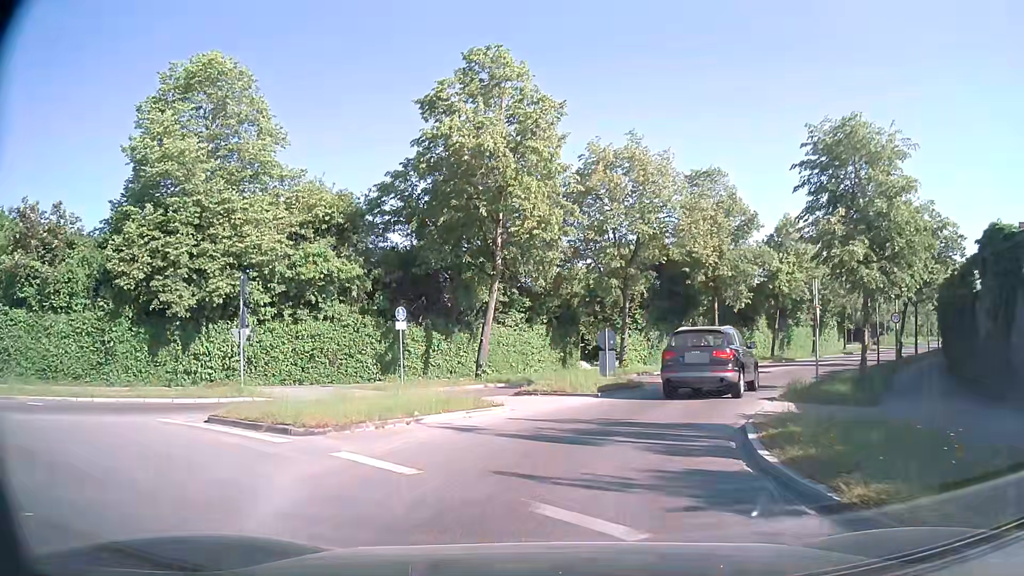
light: Day
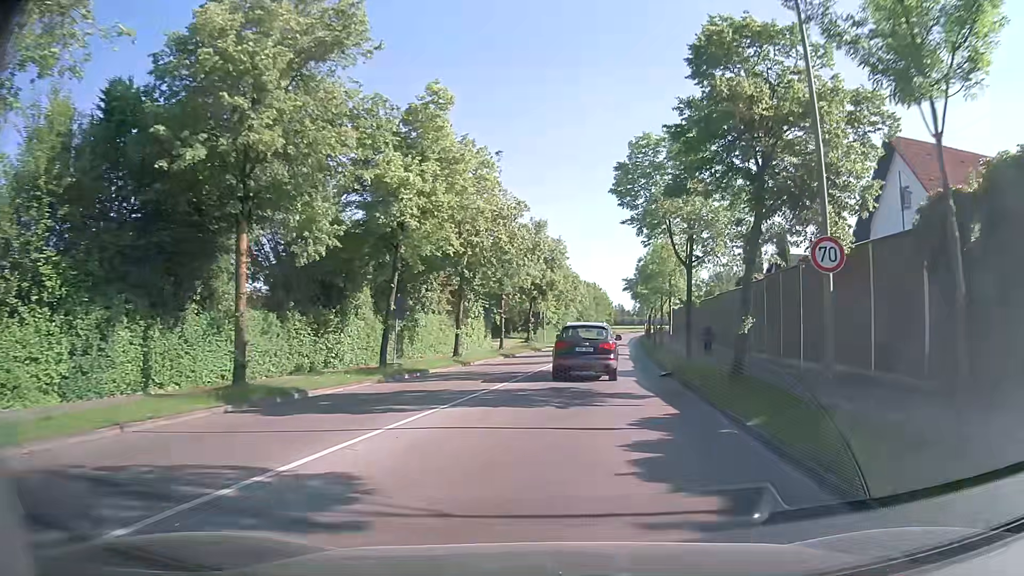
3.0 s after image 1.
(+7.3, +25.4) m; +33°
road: tertiary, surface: asphalt
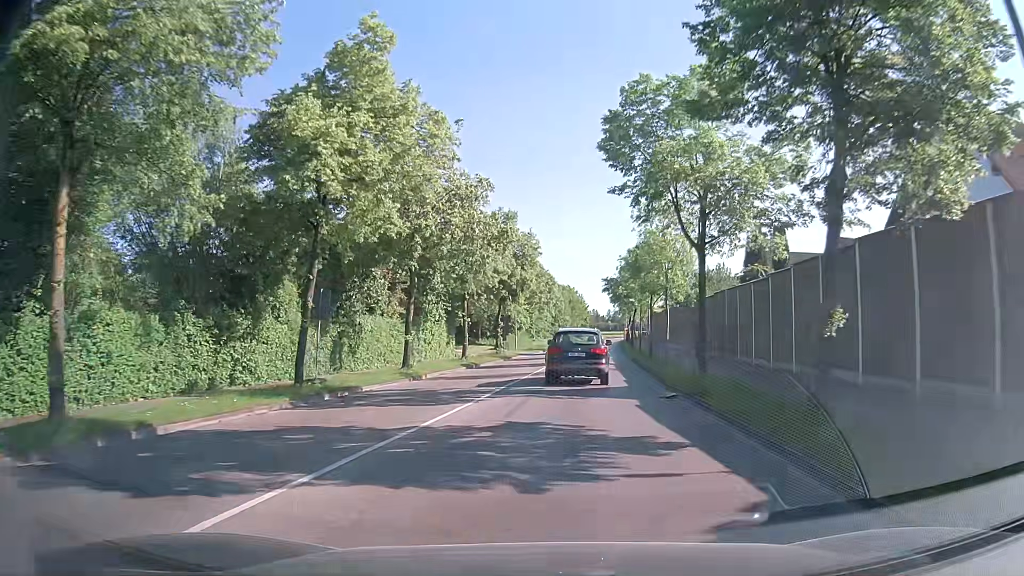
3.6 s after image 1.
(0.0, +6.5) m; +1°
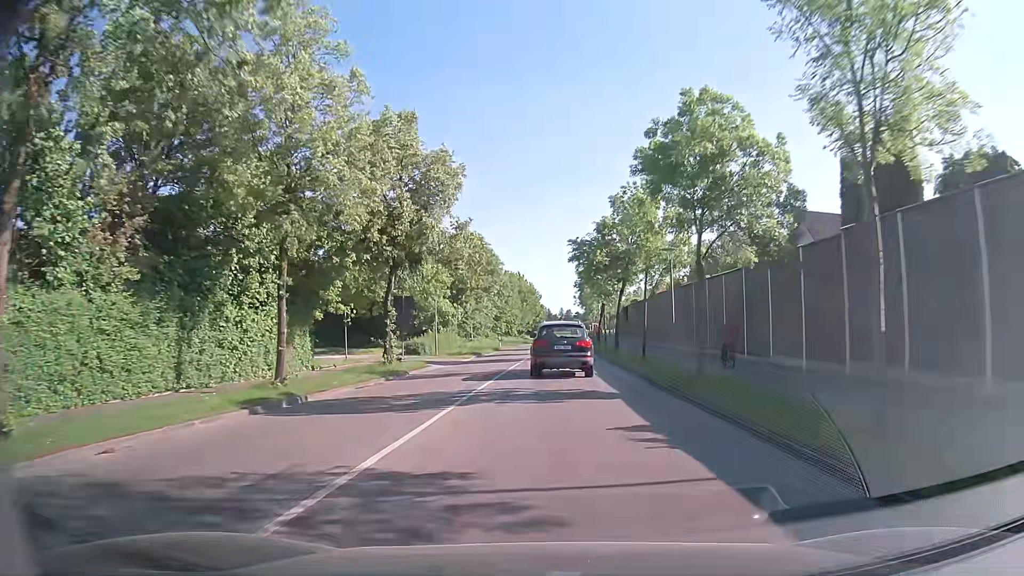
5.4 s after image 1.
(+1.0, +21.9) m; +4°
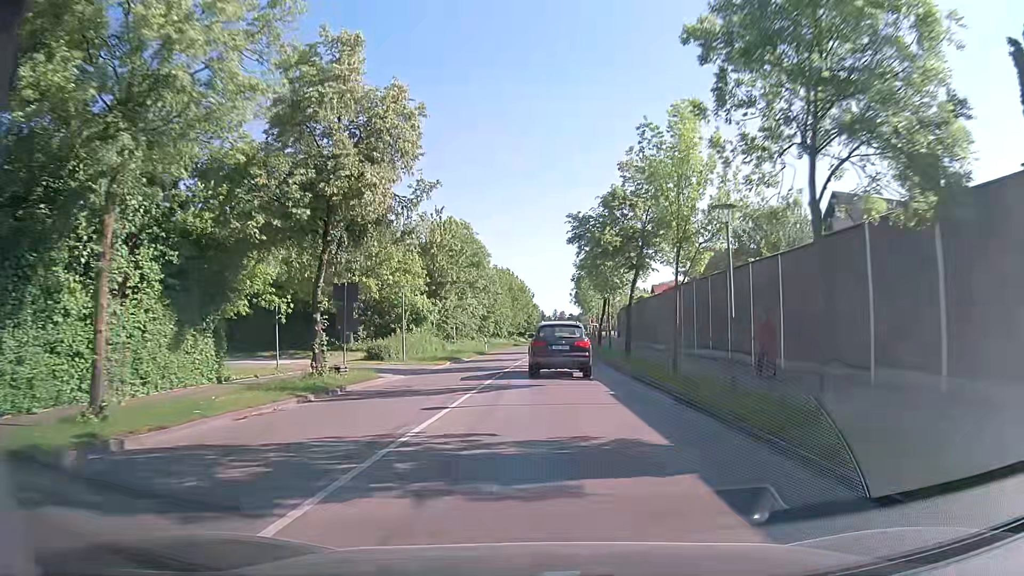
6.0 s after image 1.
(+0.1, +7.8) m; 0°
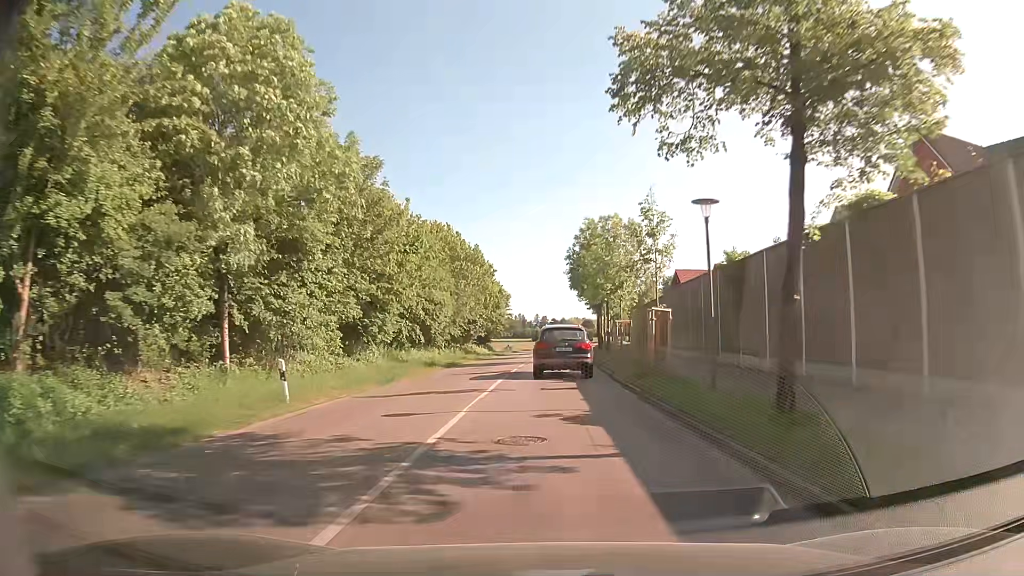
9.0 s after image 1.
(+0.6, +39.7) m; +2°
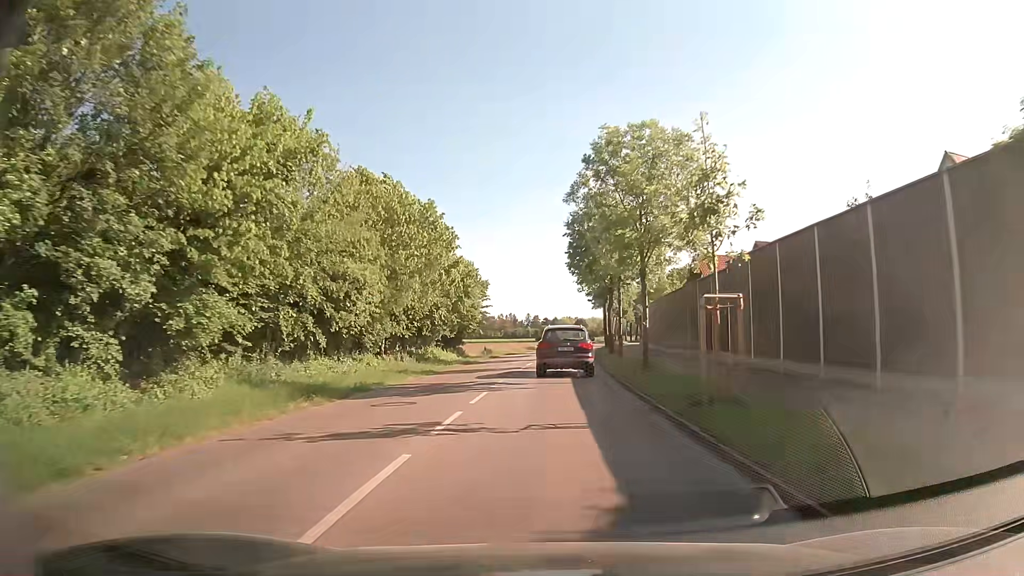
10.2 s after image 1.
(+0.2, +16.5) m; +1°
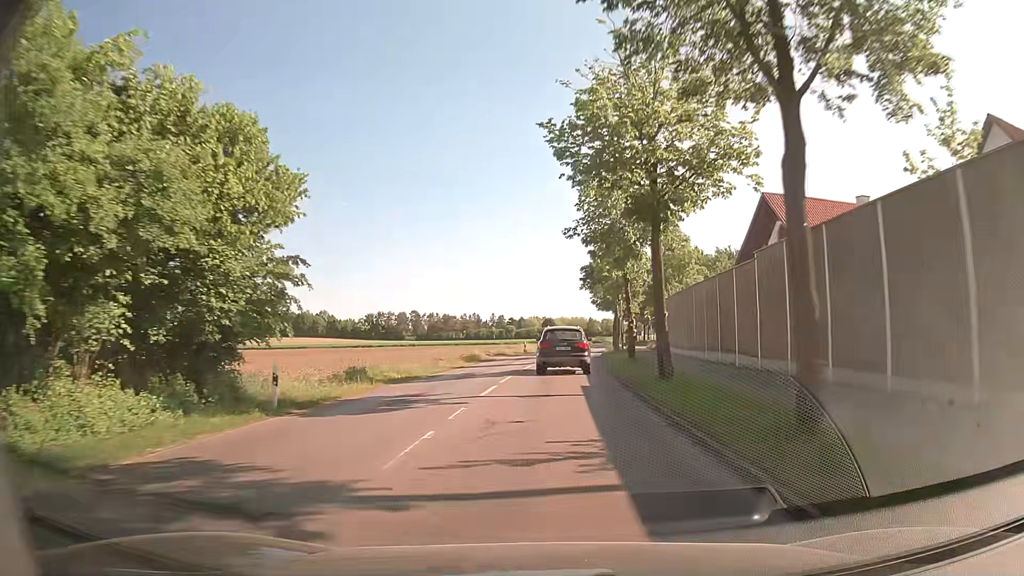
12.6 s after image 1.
(+0.7, +34.0) m; +3°
(0, +10) (0, +20) (+1, +30) (+1, +40) (+2, +50) (+3, +60) (+4, +70) (+5, +80) (+7, +90) (+8, +100) m
